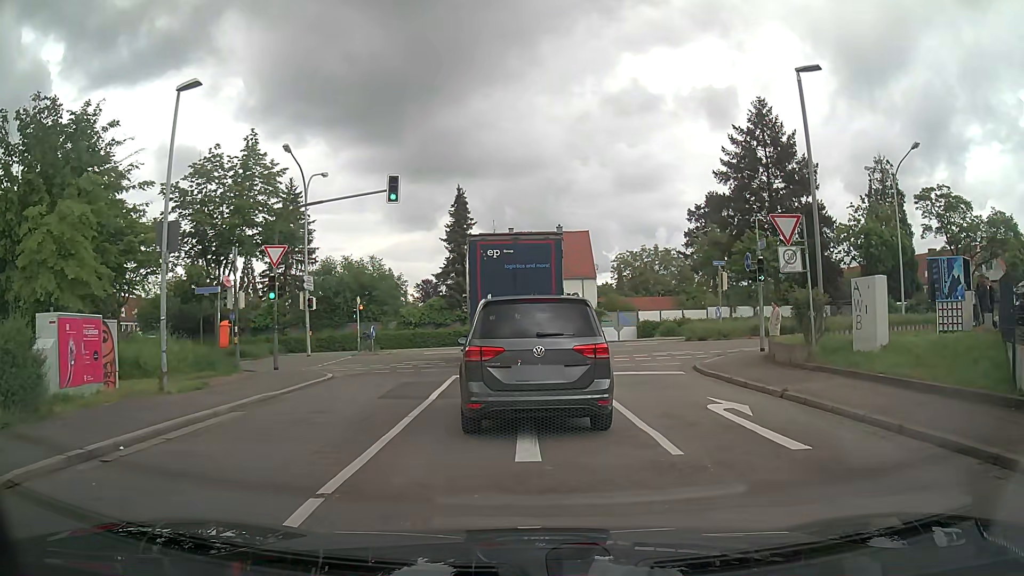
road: residential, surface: asphalt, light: Day
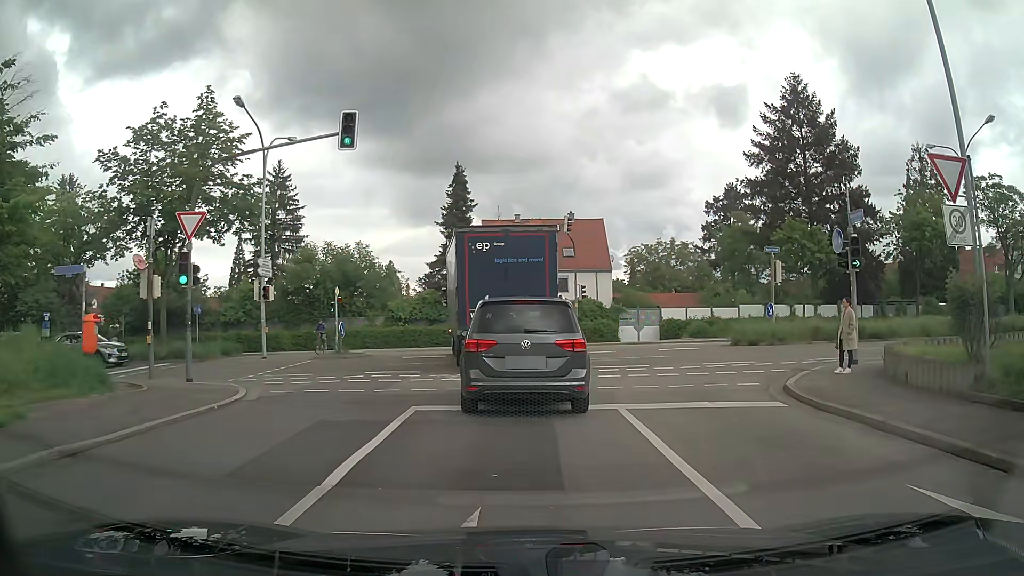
(-0.1, +6.6) m; 0°
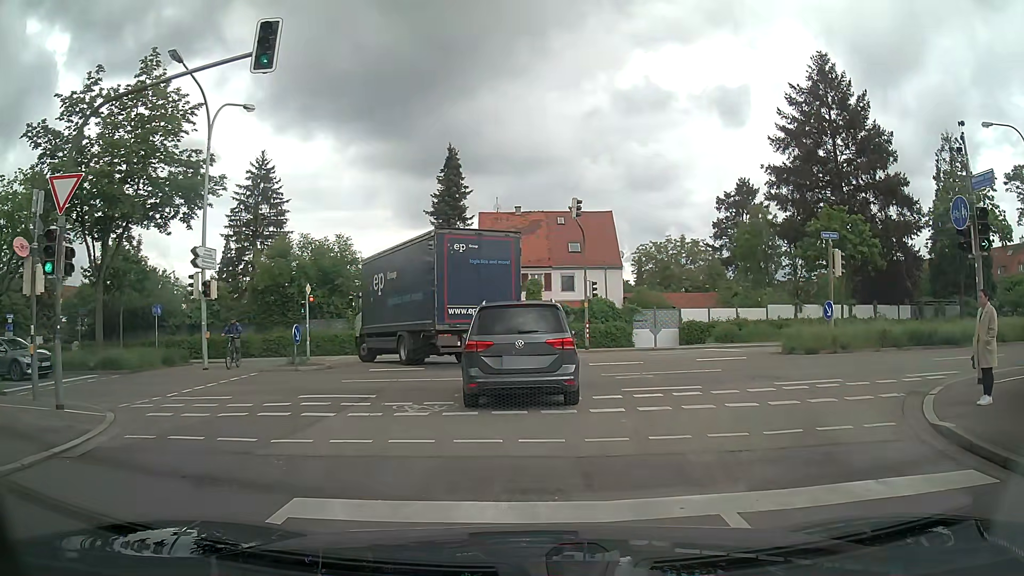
(-0.1, +5.4) m; 0°
